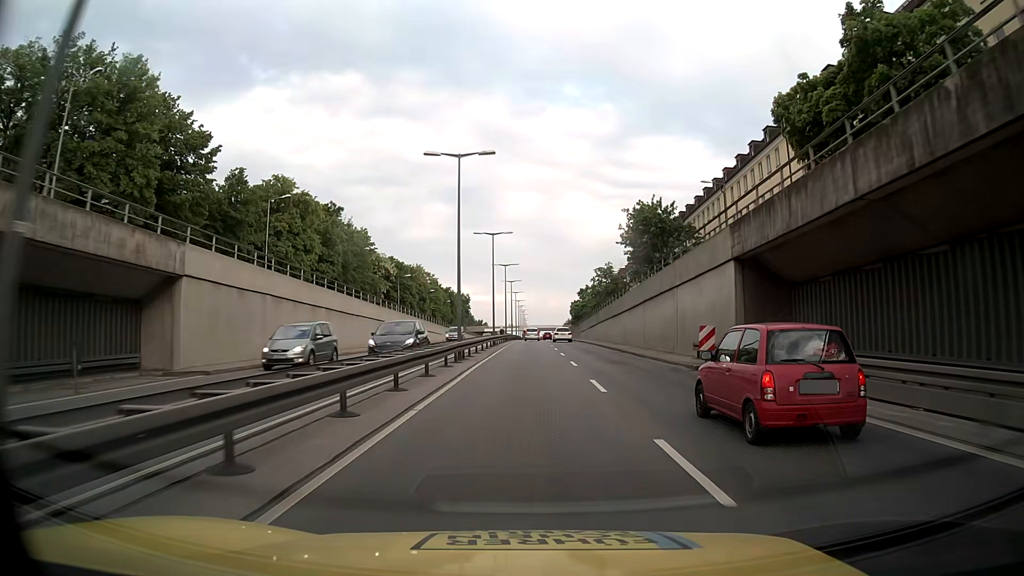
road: trunk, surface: asphalt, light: Day
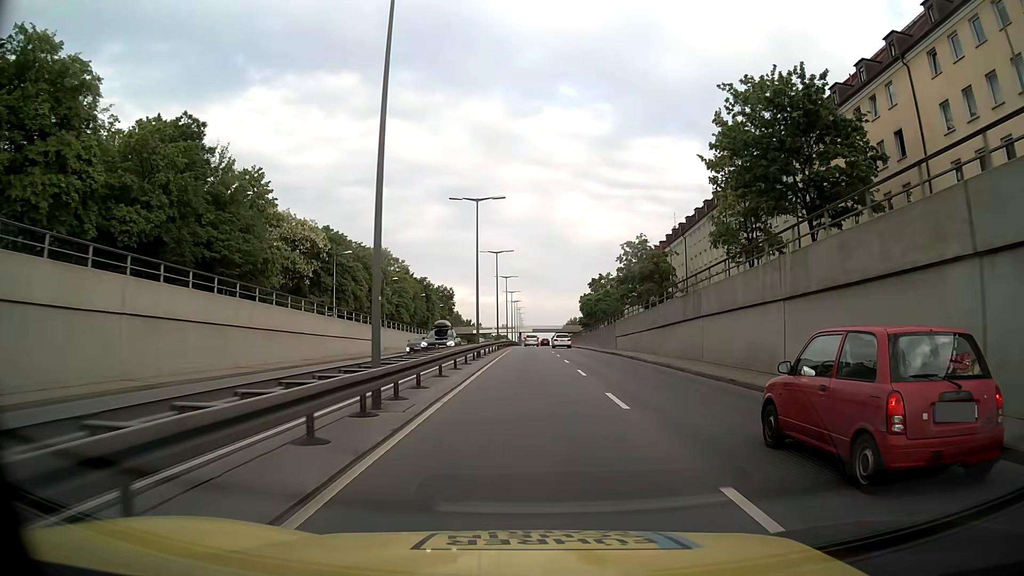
(-0.1, +38.4) m; 0°
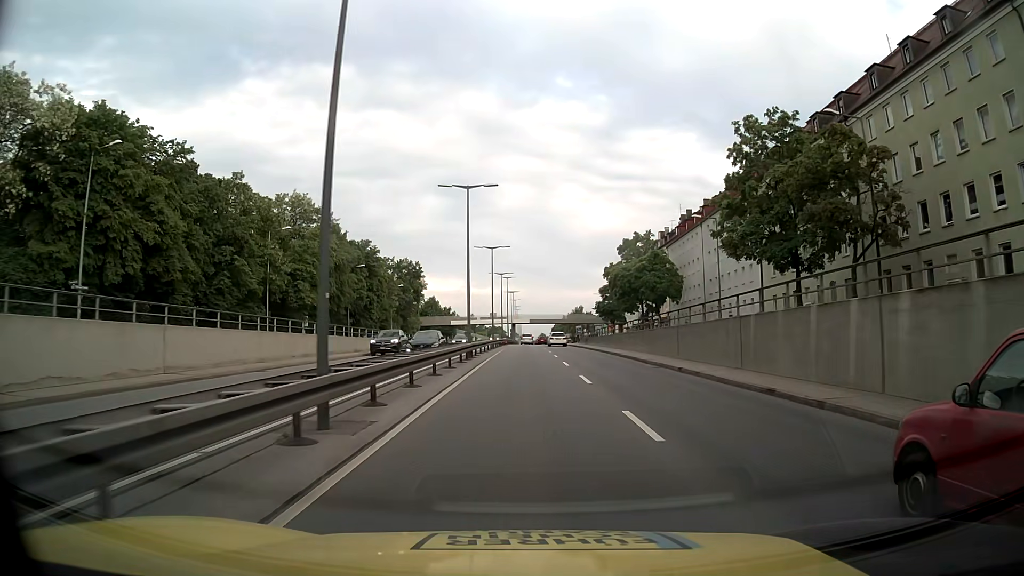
(+0.3, +48.5) m; +1°
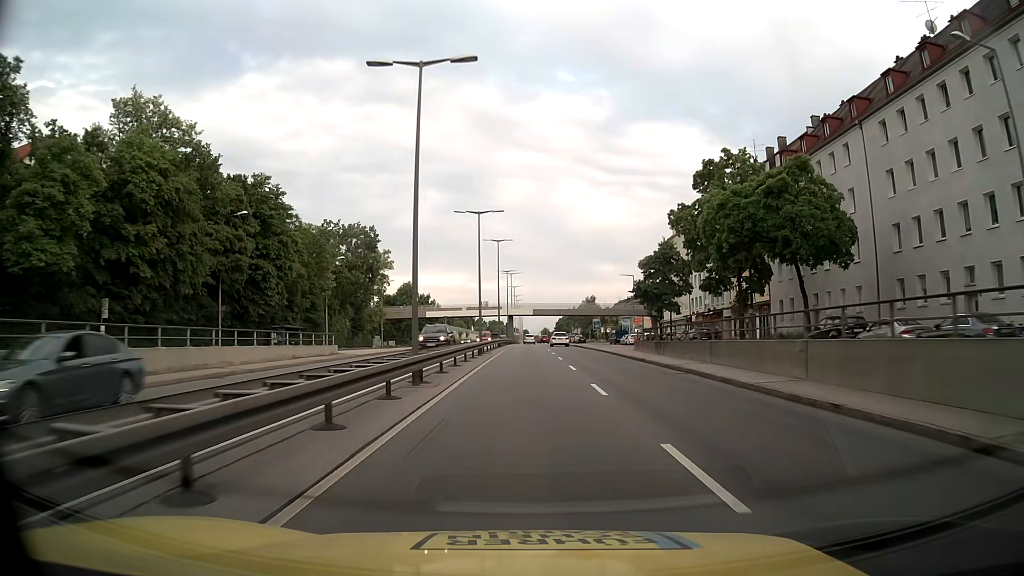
(-0.2, +39.1) m; 0°
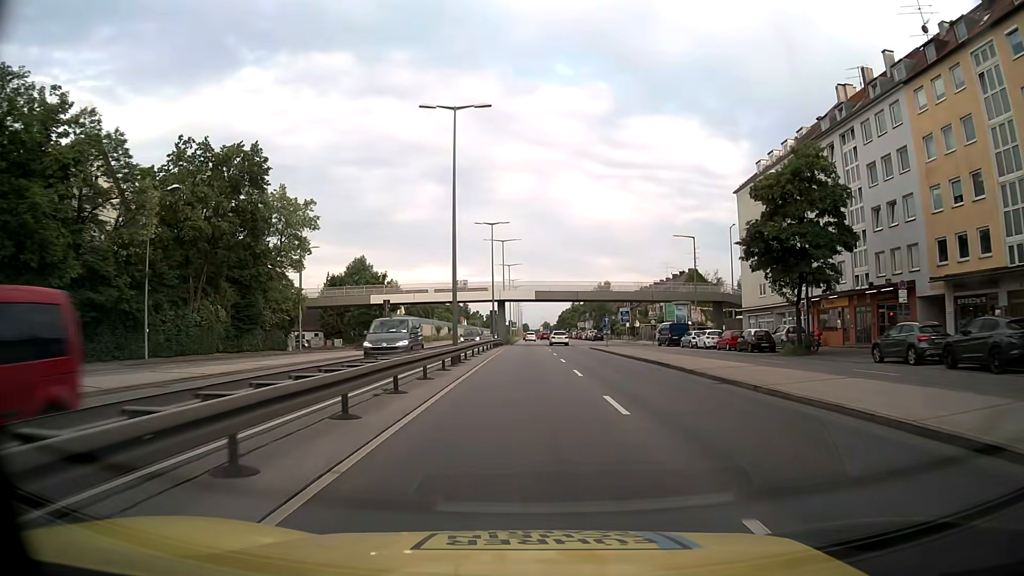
(+0.1, +39.3) m; 0°
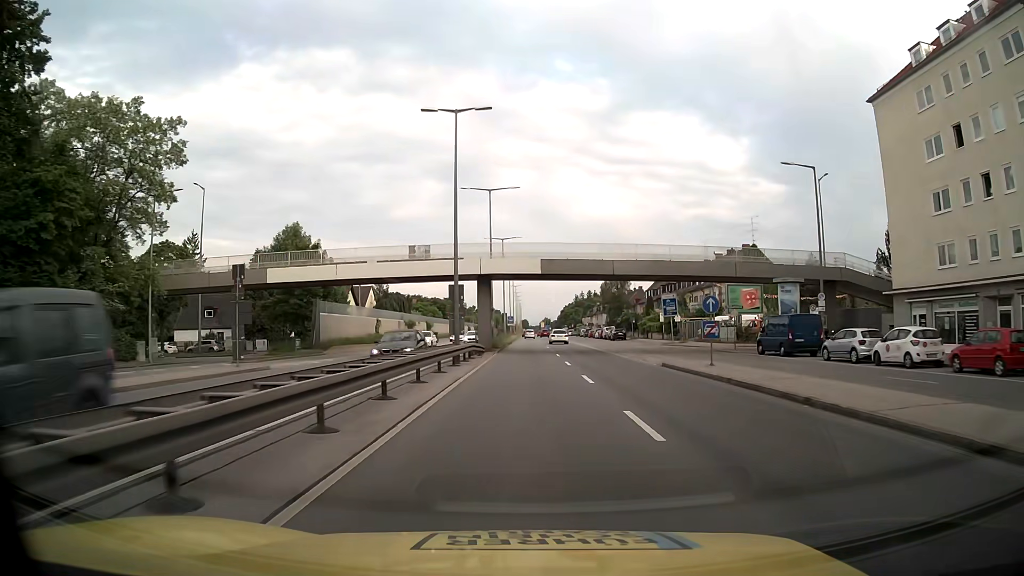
(-0.1, +29.5) m; 0°
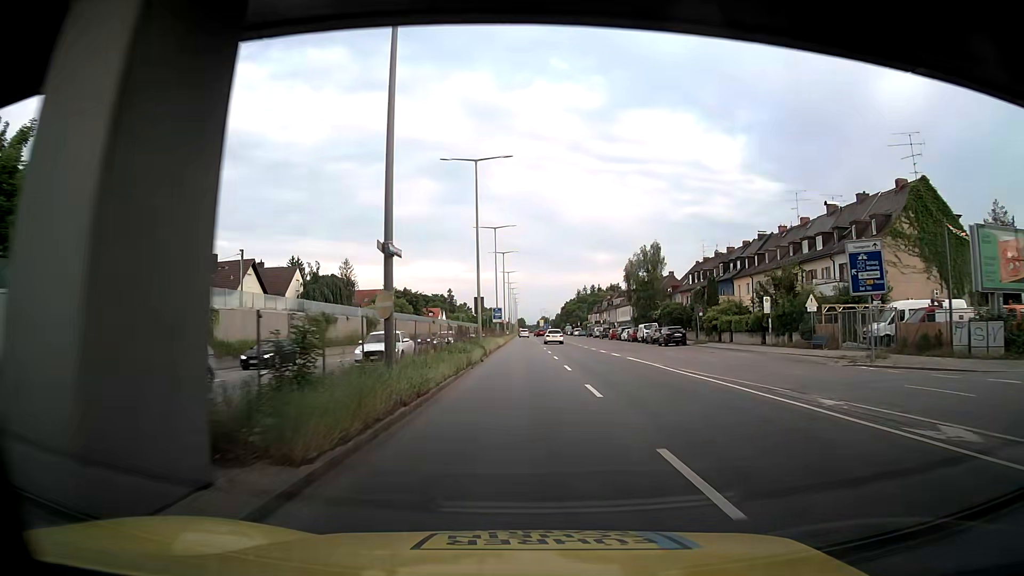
(+0.2, +39.4) m; 0°
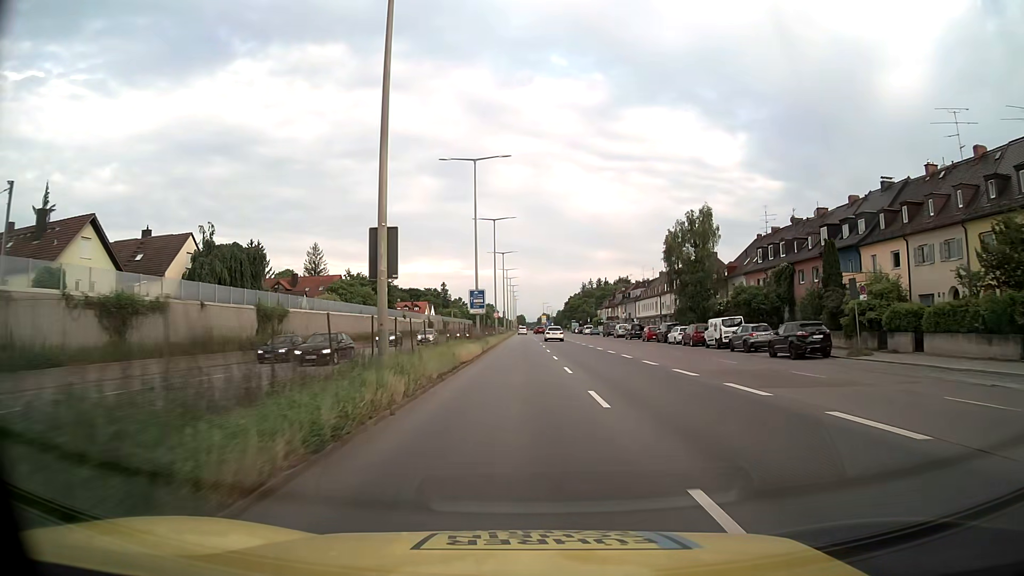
(-0.1, +29.5) m; 0°
(0, +10) (0, +20) (0, +30) (0, +40) (0, +50) (0, +60) (0, +70) (0, +80) (-1, +90) (-1, +100) m
